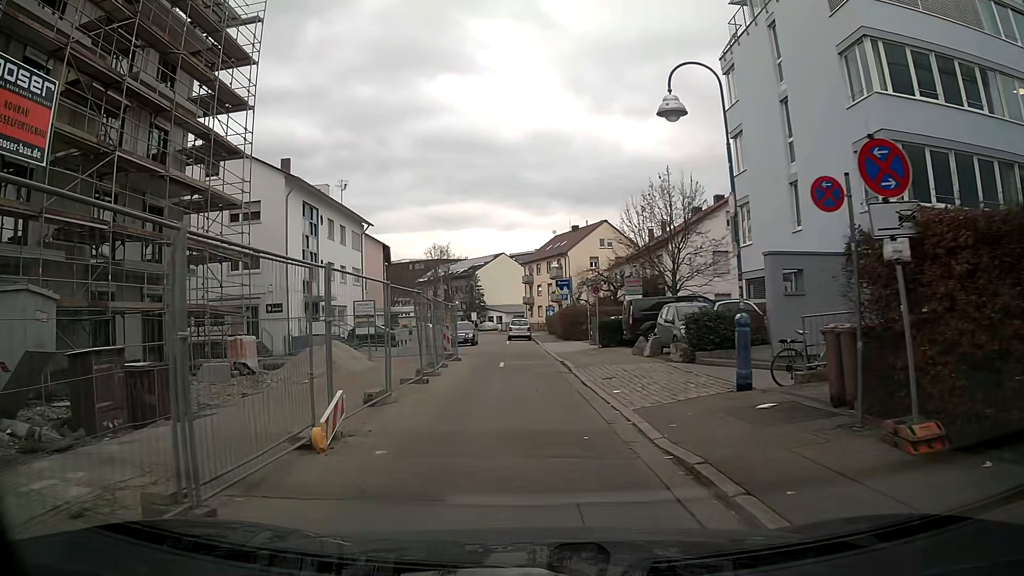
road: residential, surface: asphalt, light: Day
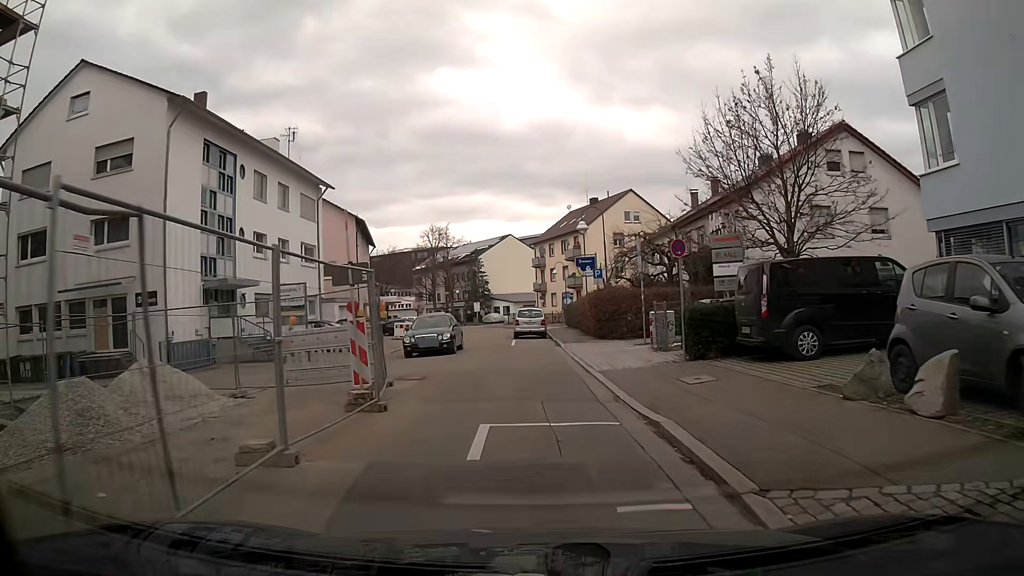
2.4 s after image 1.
(-0.4, +14.6) m; -1°
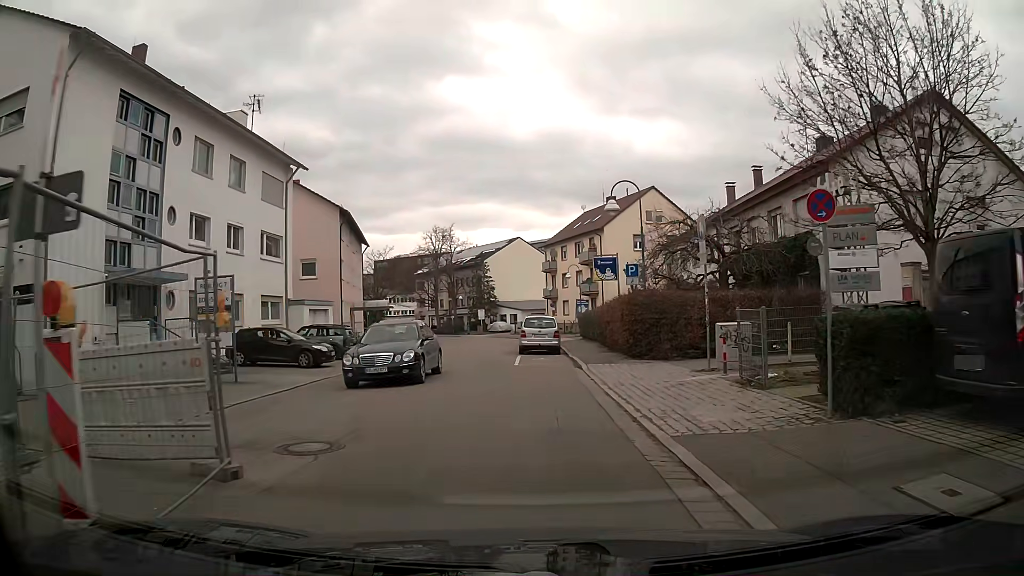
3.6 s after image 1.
(-0.1, +7.4) m; -2°
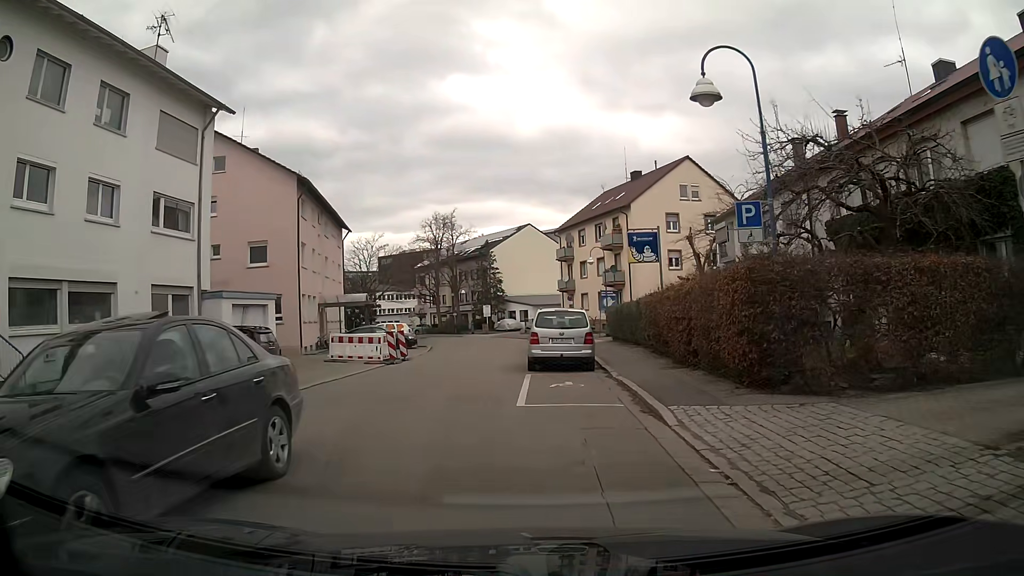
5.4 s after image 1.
(0.0, +10.8) m; -2°
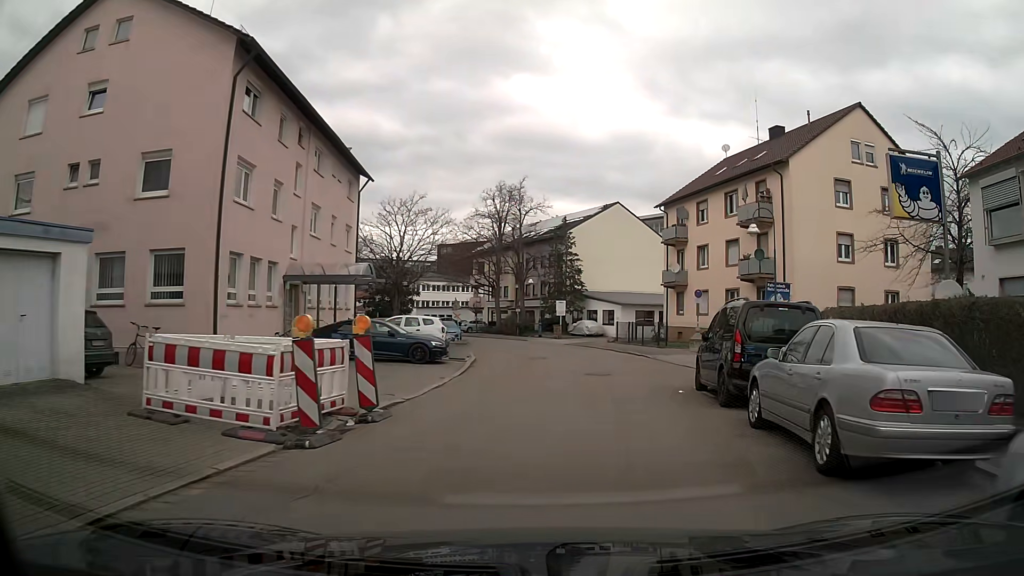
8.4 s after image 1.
(-1.3, +18.2) m; -5°
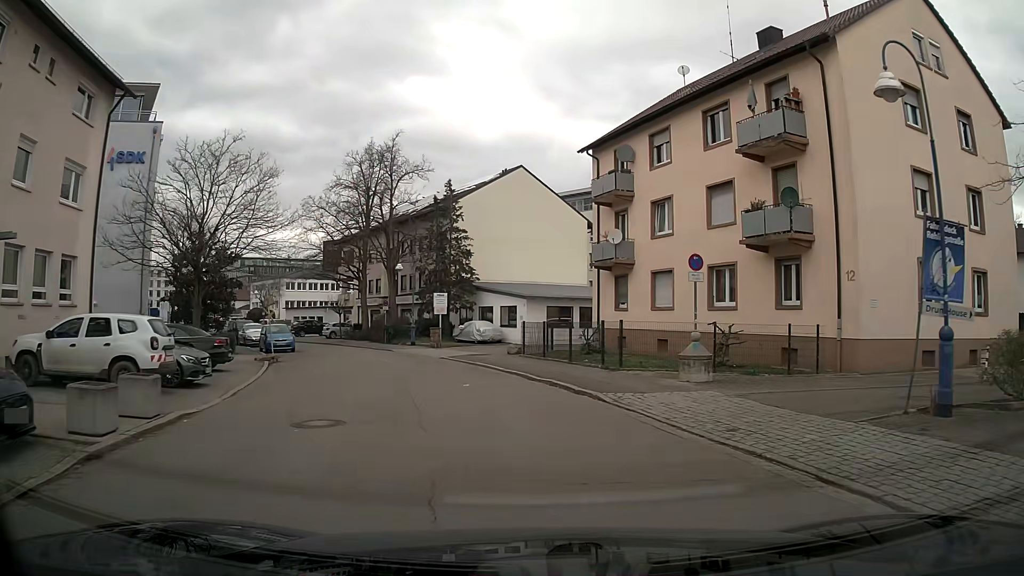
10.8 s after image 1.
(+2.0, +16.7) m; +10°
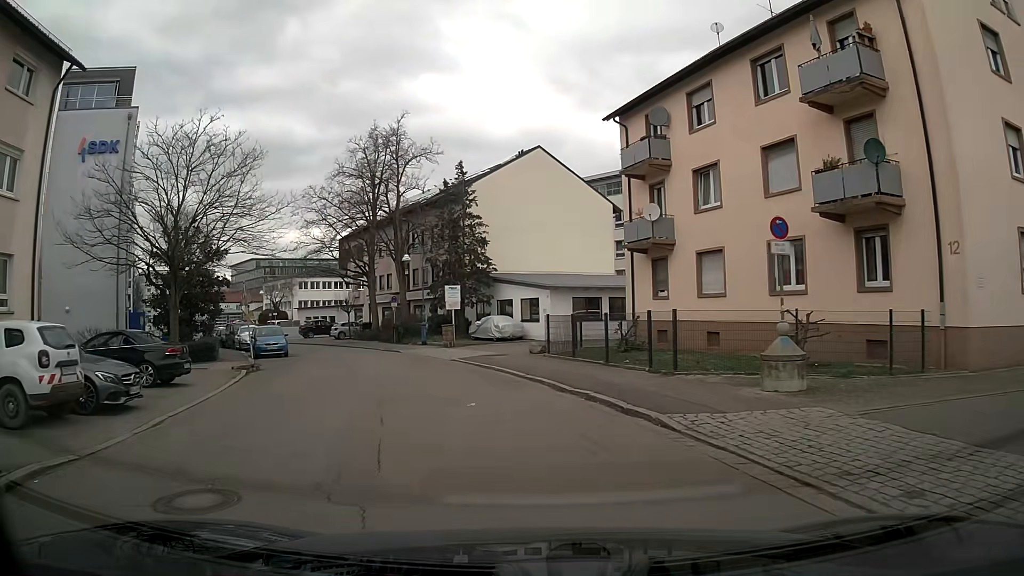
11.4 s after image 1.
(-0.1, +4.3) m; -2°
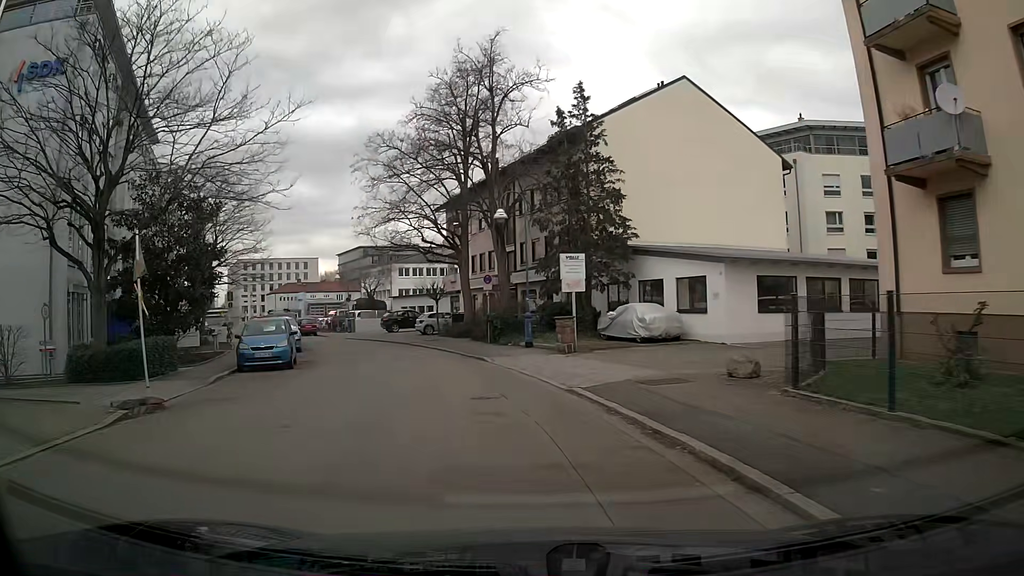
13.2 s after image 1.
(-1.2, +13.1) m; -11°
(-1, +10) (-3, +20) (-6, +29) (-10, +38) (-15, +47) (-20, +55) (-25, +64) (-30, +73) (-35, +81) (-40, +90) m
